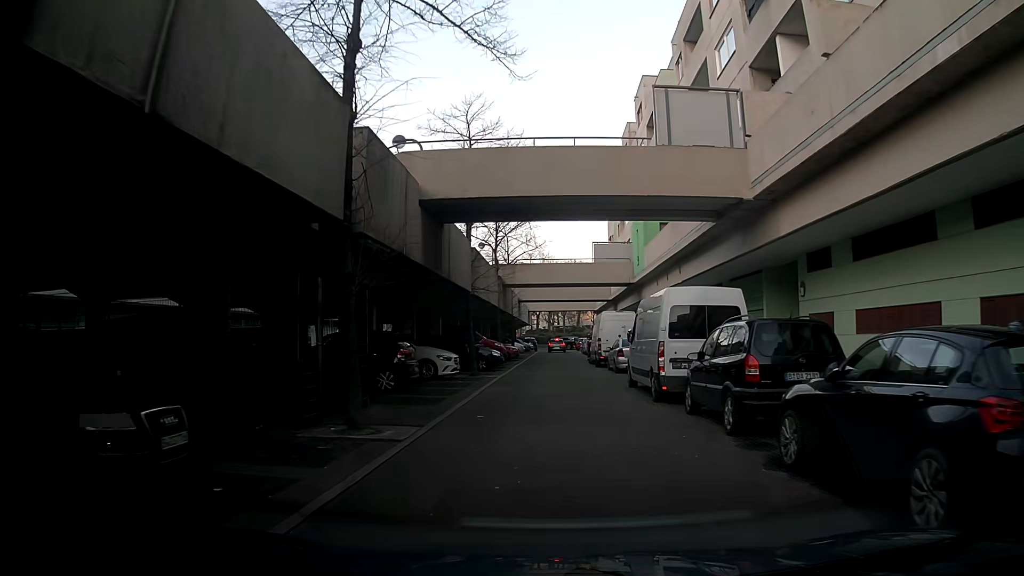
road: residential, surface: asphalt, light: Day
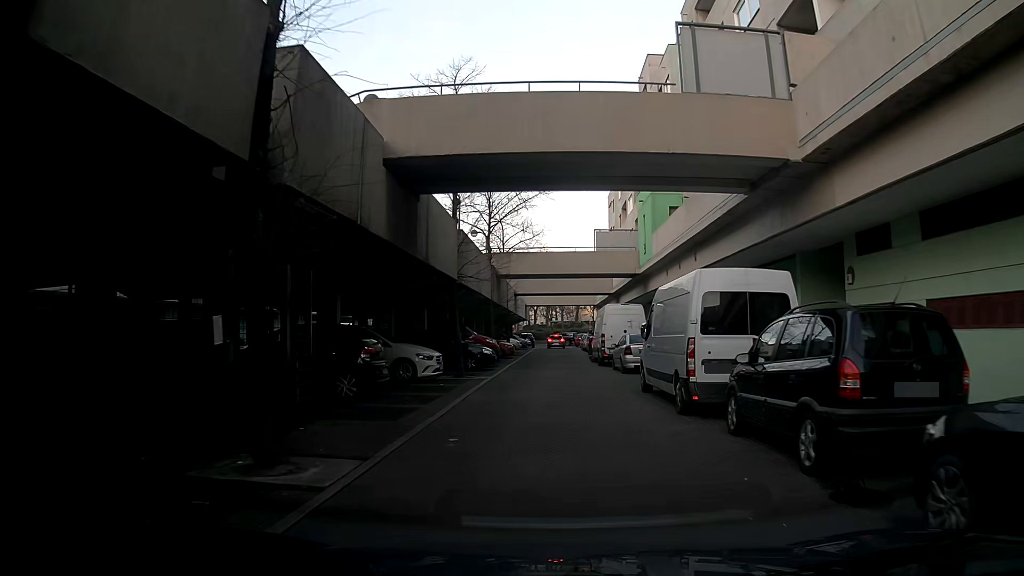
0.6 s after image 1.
(0.0, +3.1) m; +1°
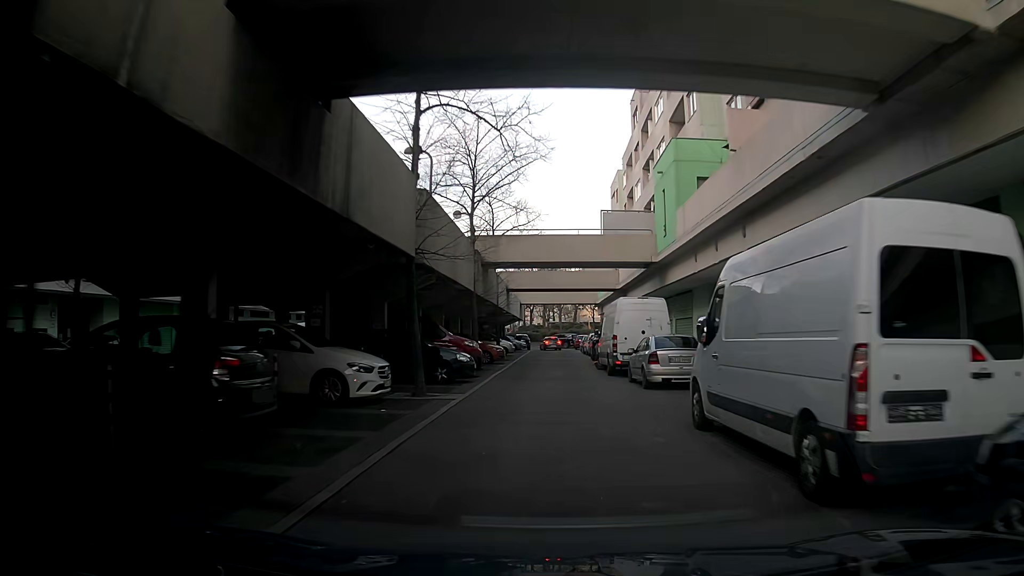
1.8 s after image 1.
(+0.2, +6.1) m; +2°
